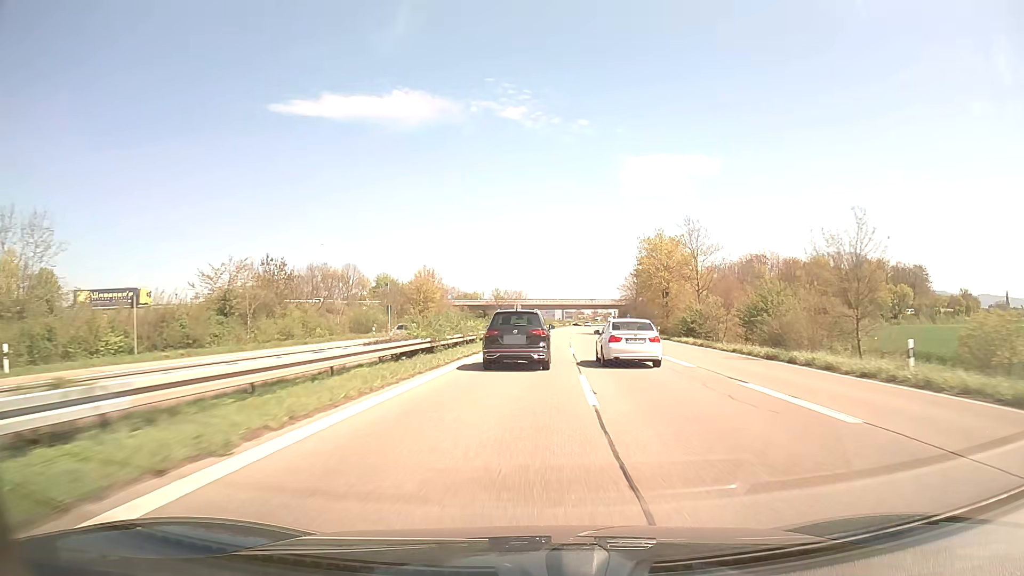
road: trunk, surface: asphalt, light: Day
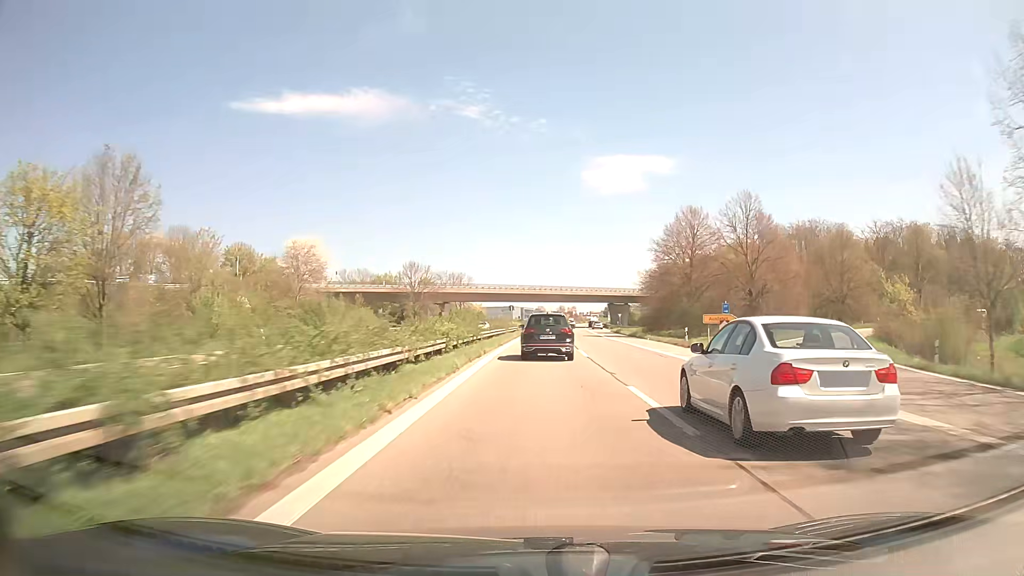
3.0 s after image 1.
(+2.6, +75.2) m; +4°
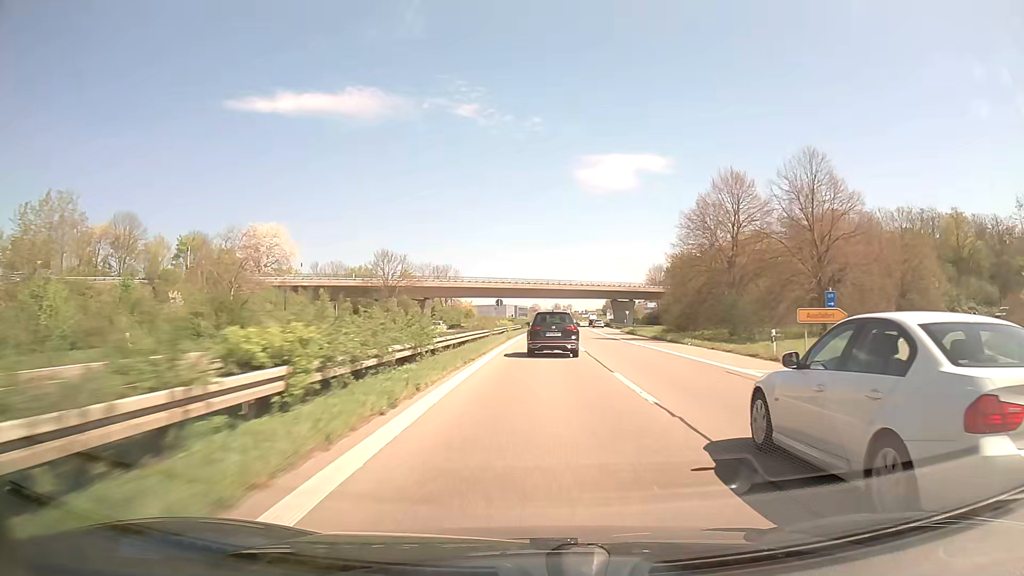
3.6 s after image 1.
(+0.1, +15.3) m; +1°
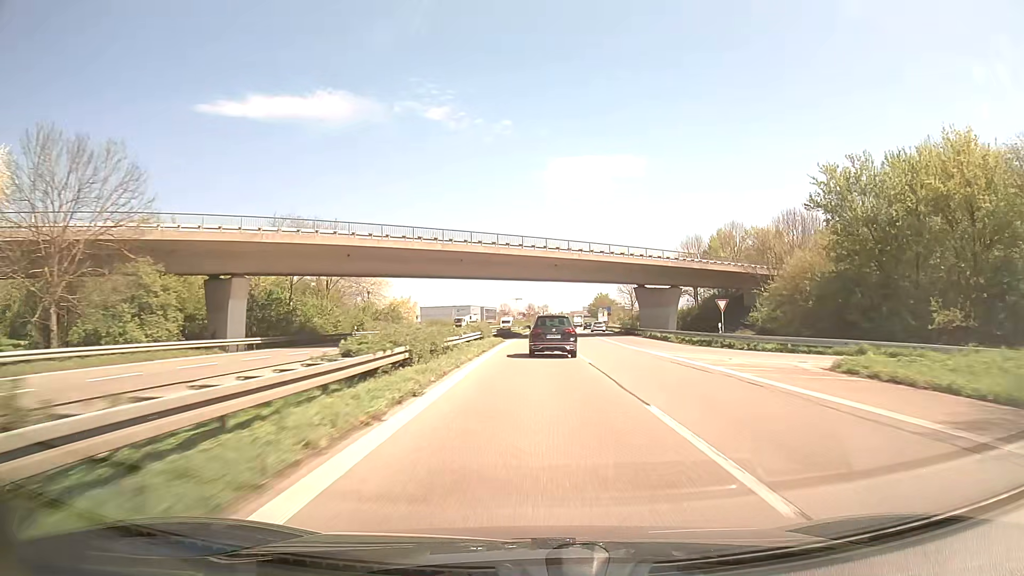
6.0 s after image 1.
(+1.3, +60.8) m; +2°
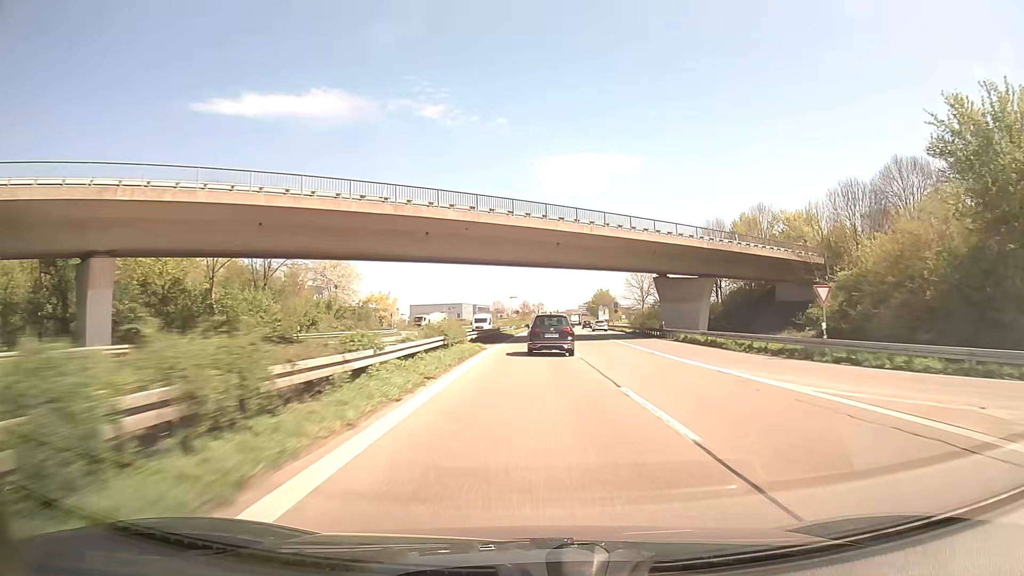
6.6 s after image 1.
(+0.1, +15.2) m; 0°
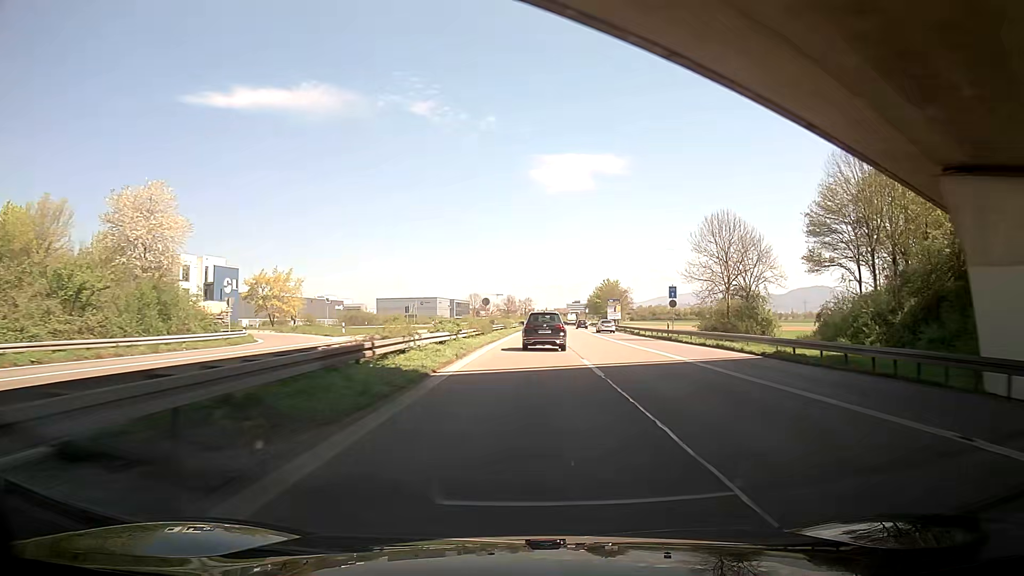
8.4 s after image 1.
(+0.5, +45.5) m; +1°
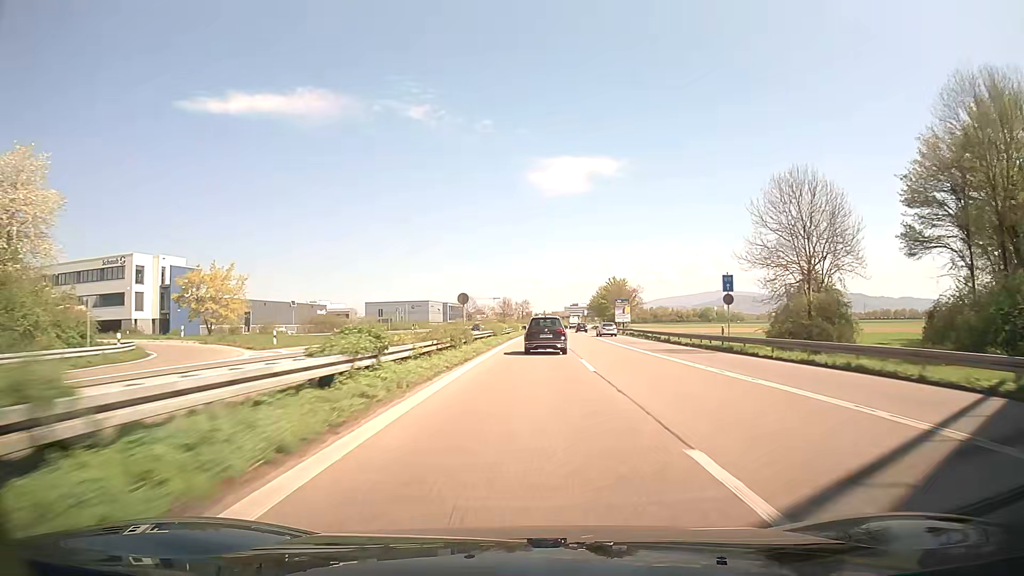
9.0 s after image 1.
(0.0, +15.2) m; 0°
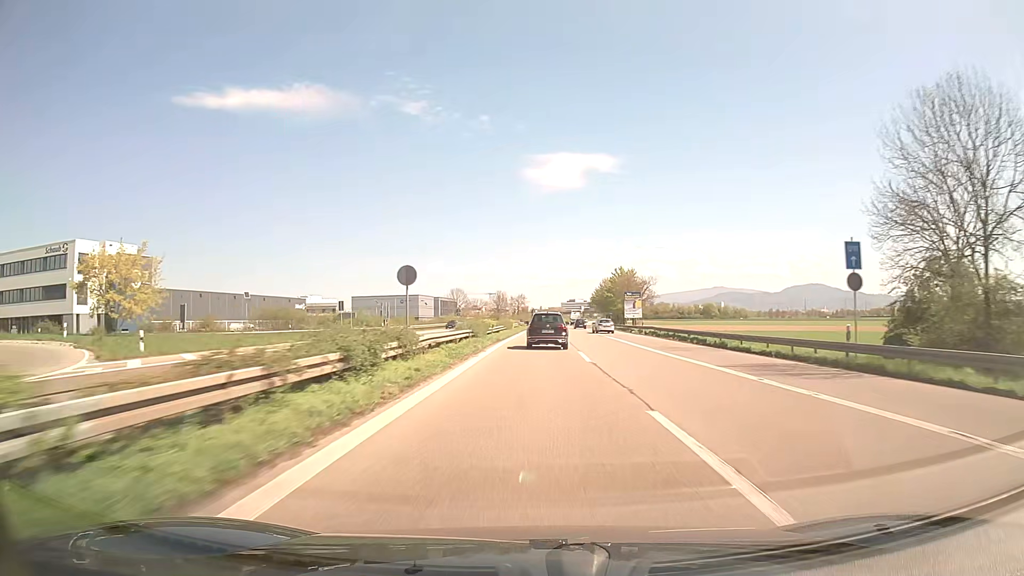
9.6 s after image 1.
(+0.1, +15.2) m; 0°
(0, +10) (0, +20) (0, +30) (0, +40) (+1, +50) (+1, +60) (+1, +70) (+2, +80) (+2, +90) (+3, +100) m
